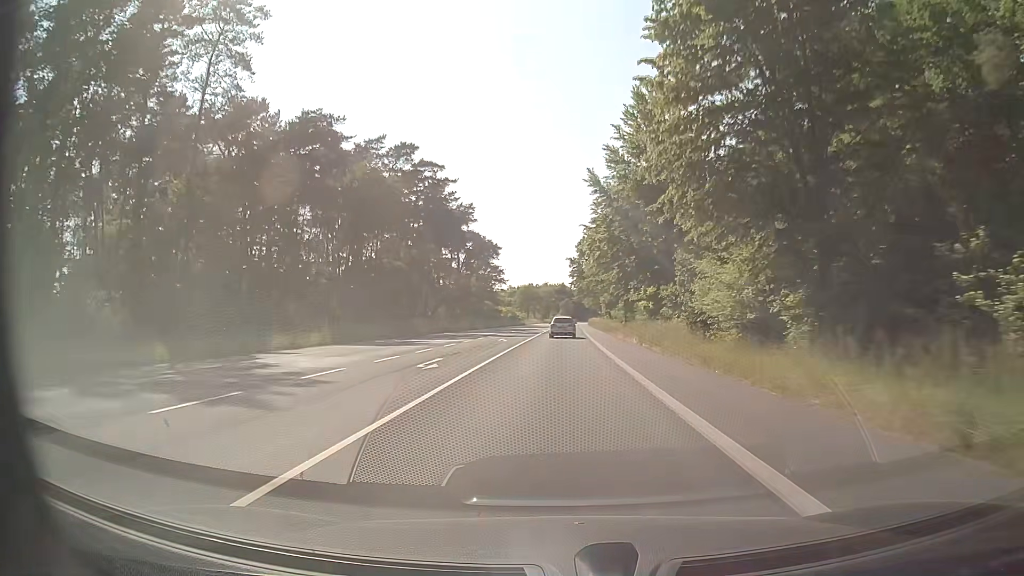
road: secondary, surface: asphalt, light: Day
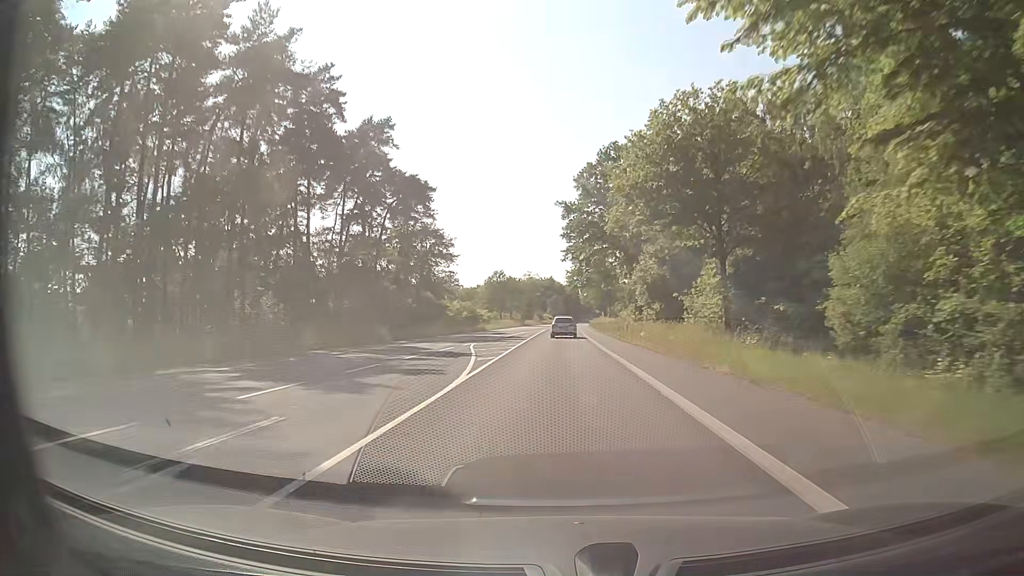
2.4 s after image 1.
(+0.7, +57.7) m; +1°
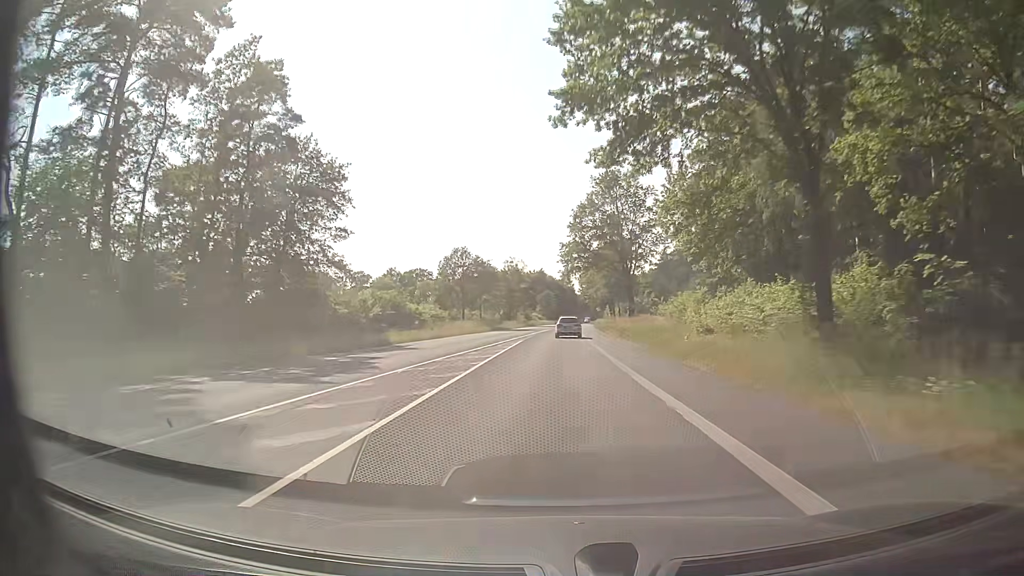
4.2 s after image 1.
(+0.2, +43.9) m; +1°
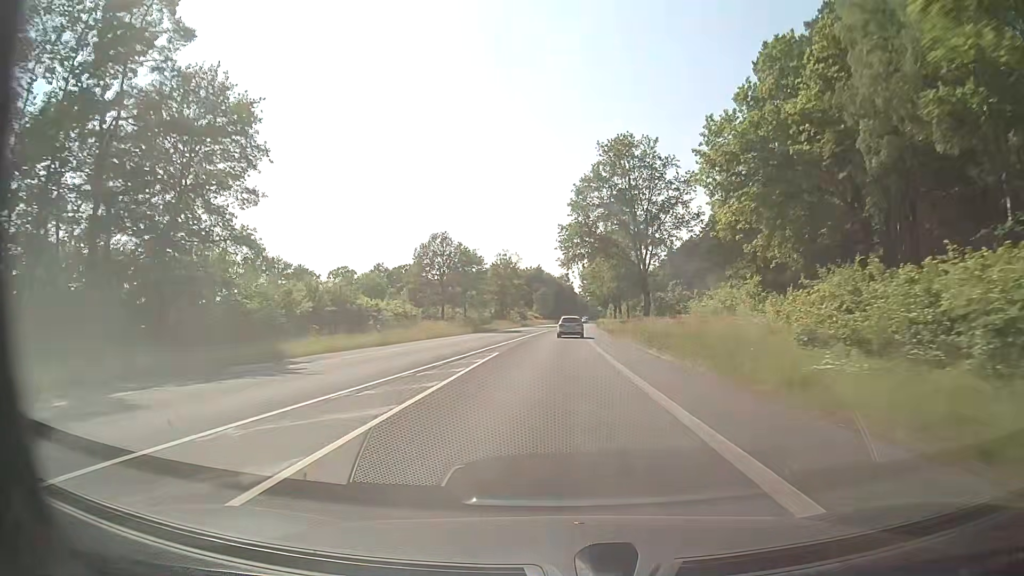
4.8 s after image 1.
(0.0, +14.7) m; 0°
(0, +10) (0, +20) (0, +30) (0, +40) (0, +50) (+1, +60) (+1, +70) (+1, +80) (+2, +90) (+2, +100) m
